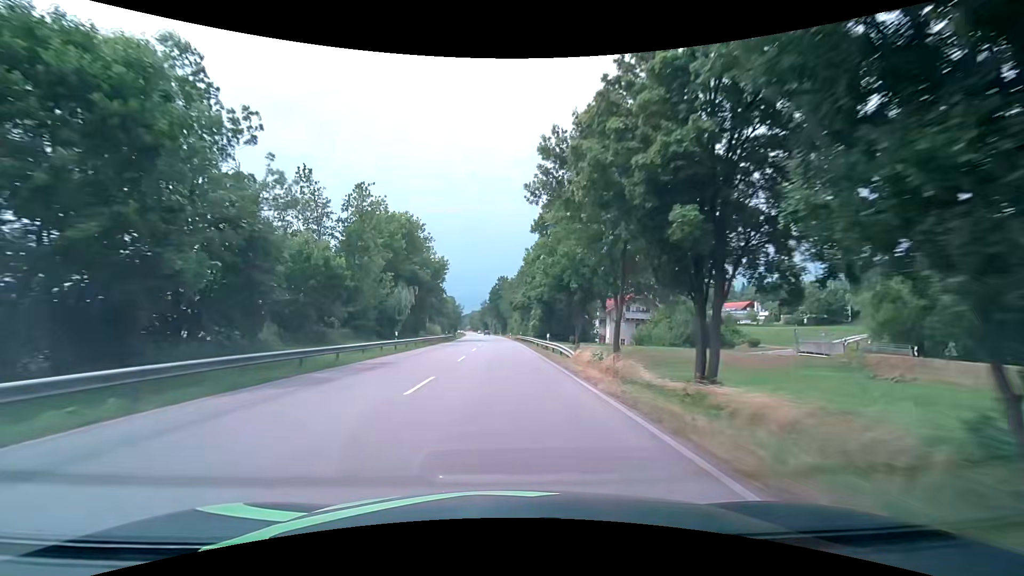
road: primary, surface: asphalt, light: Day
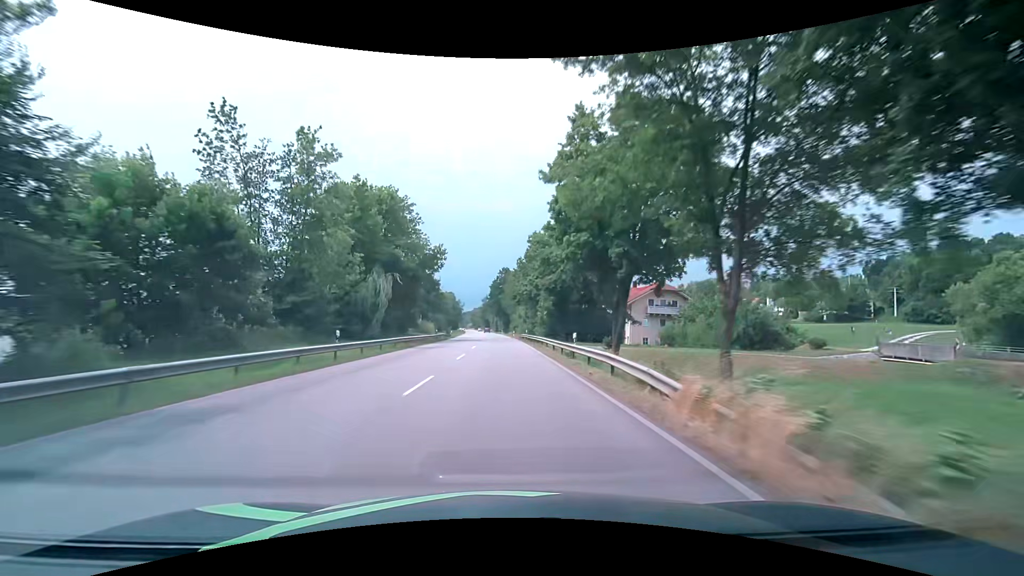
(0.0, +12.4) m; 0°
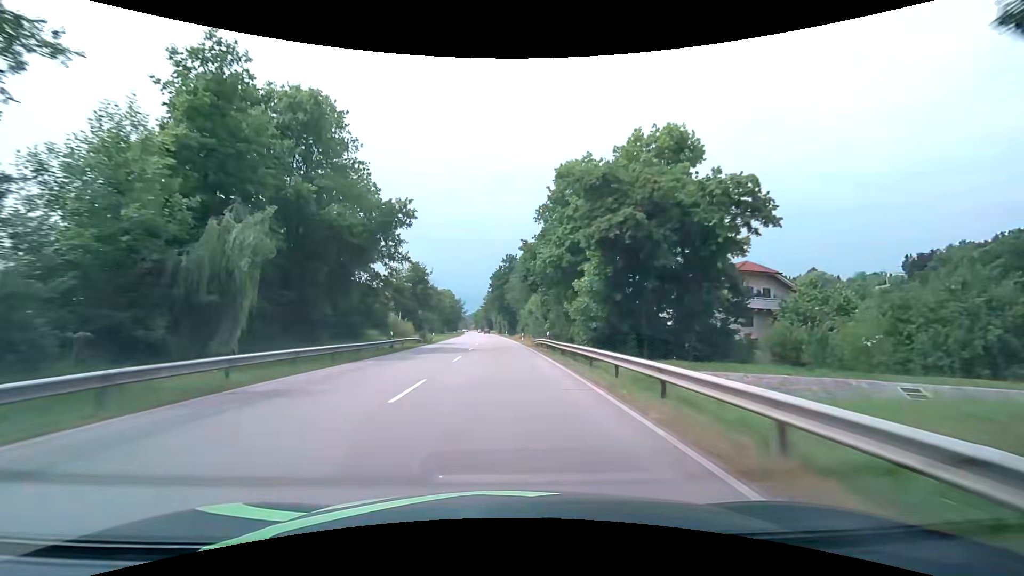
(-0.1, +24.7) m; 0°
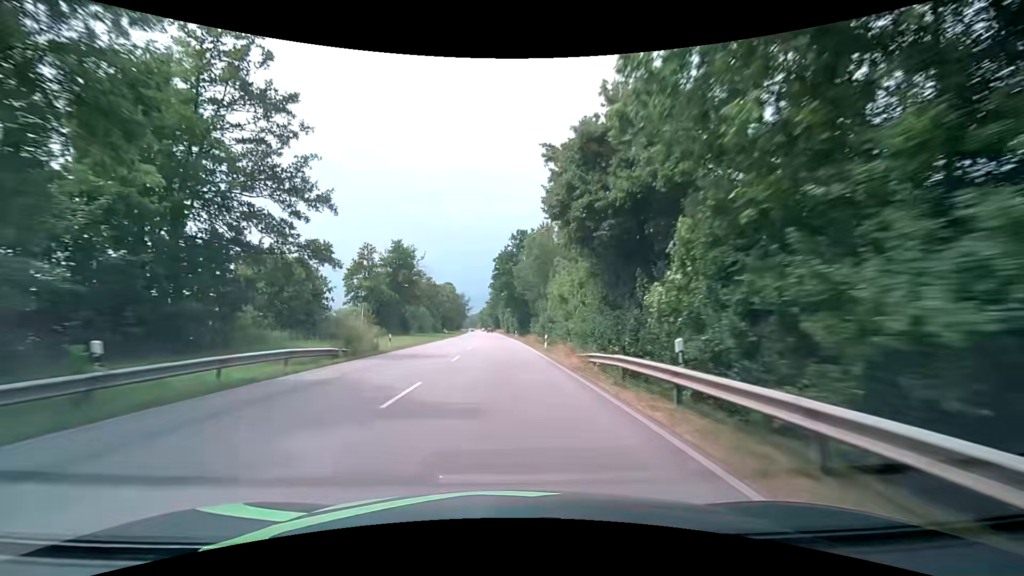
(-0.3, +24.6) m; -1°
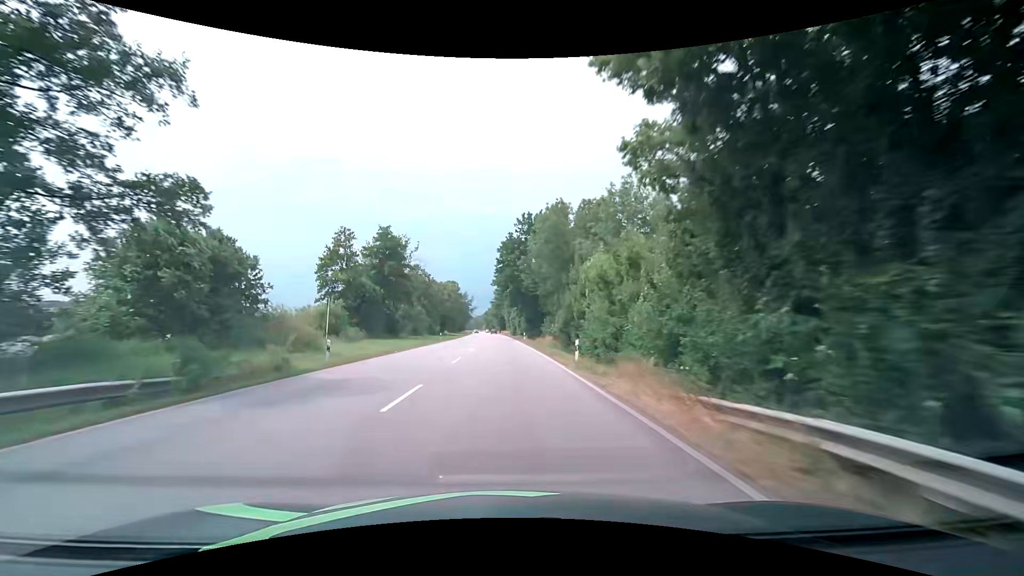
(0.0, +12.3) m; -1°
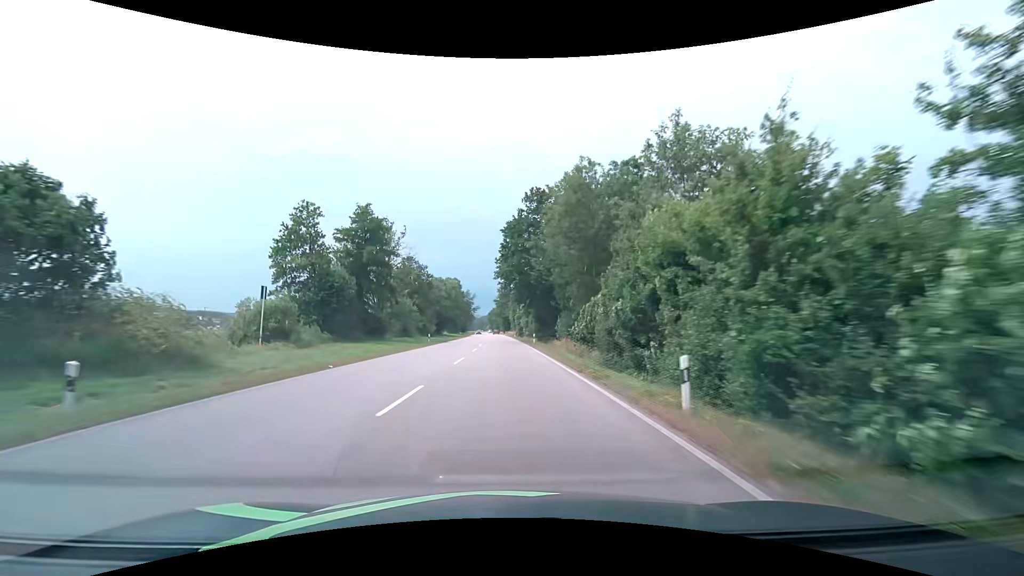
(0.0, +12.2) m; 0°
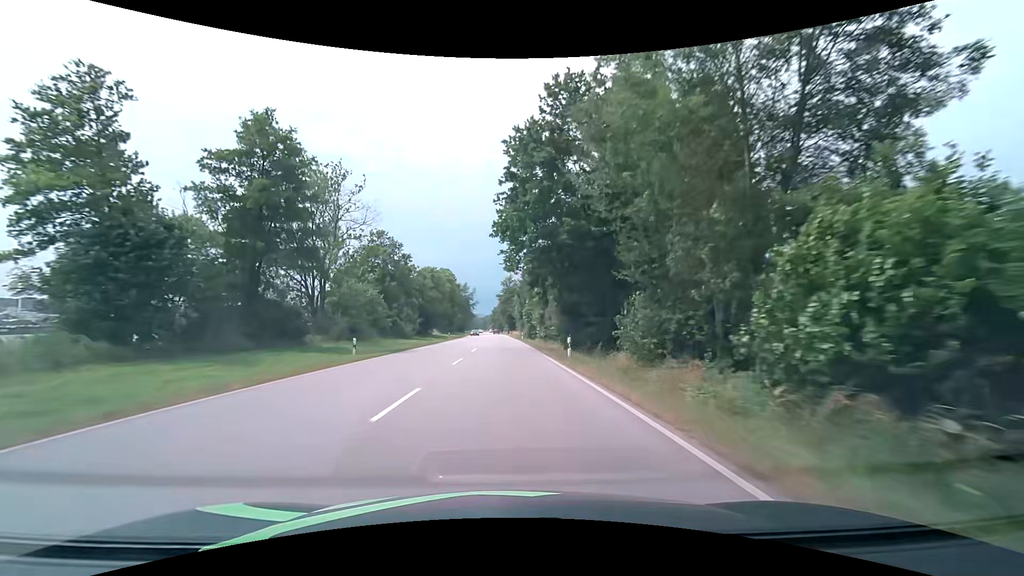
(-0.1, +24.4) m; 0°
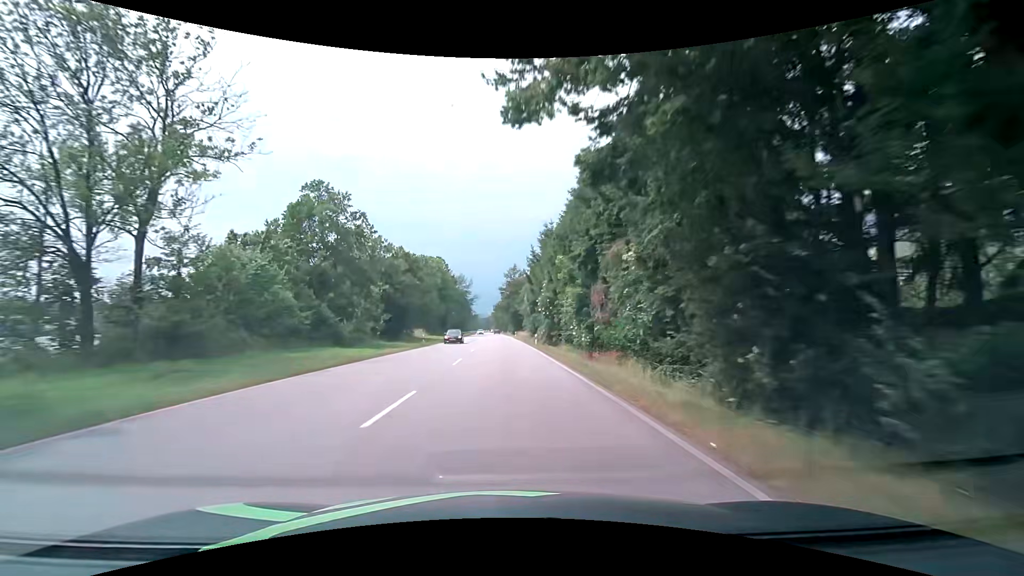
(-0.2, +24.3) m; -1°
(0, +10) (0, +20) (0, +30) (0, +40) (-1, +50) (-1, +60) (-1, +70) (-1, +80) (-2, +90) (-2, +100) m
